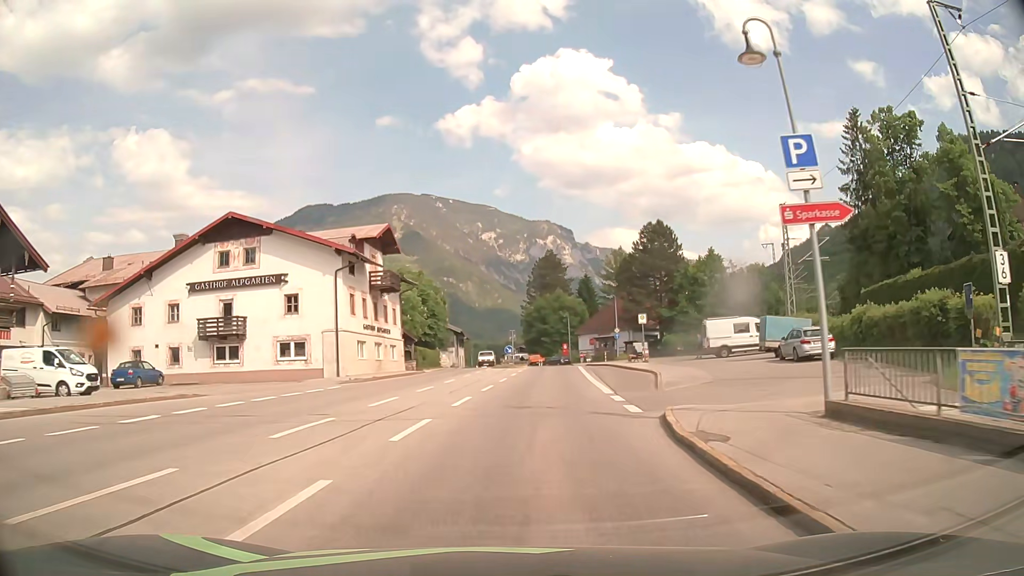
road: primary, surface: asphalt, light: Day
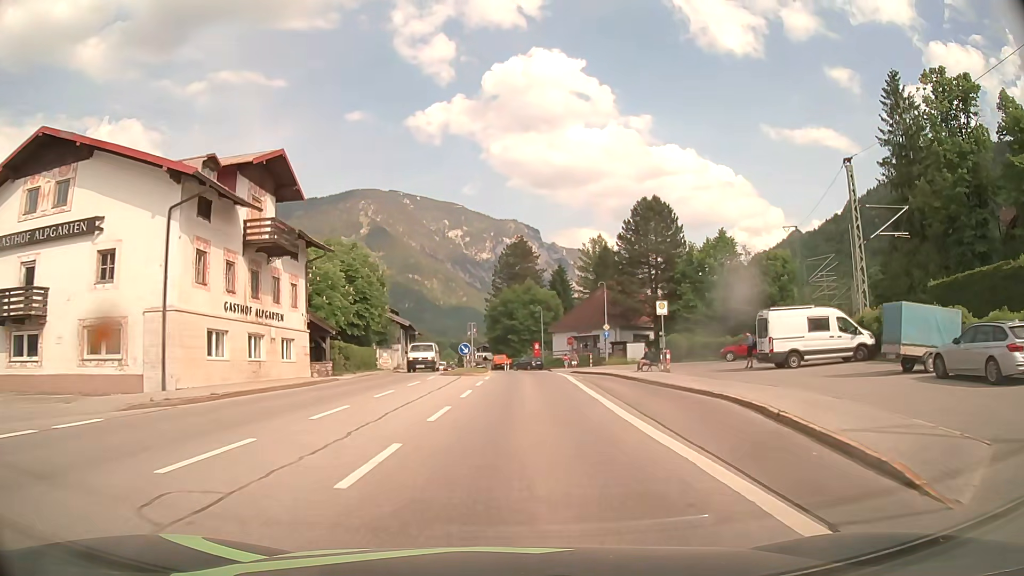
(+0.4, +15.3) m; +3°
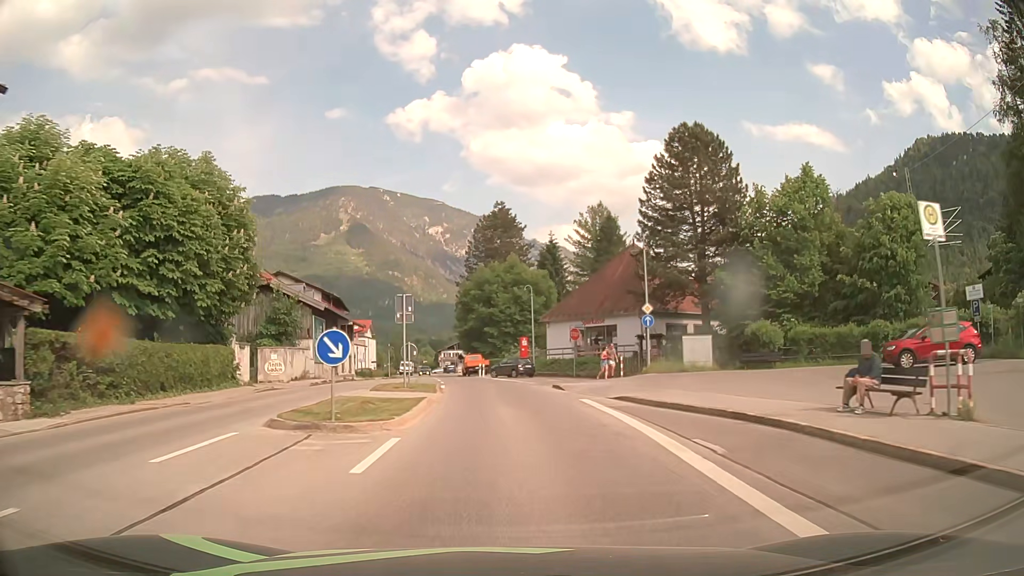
(+0.6, +23.0) m; +2°
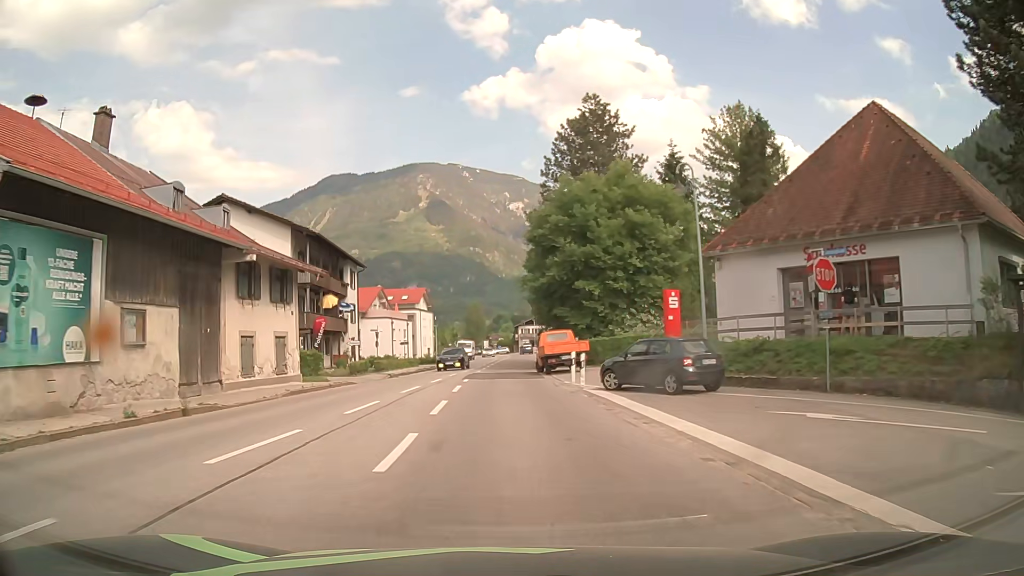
(-1.1, +30.8) m; -7°
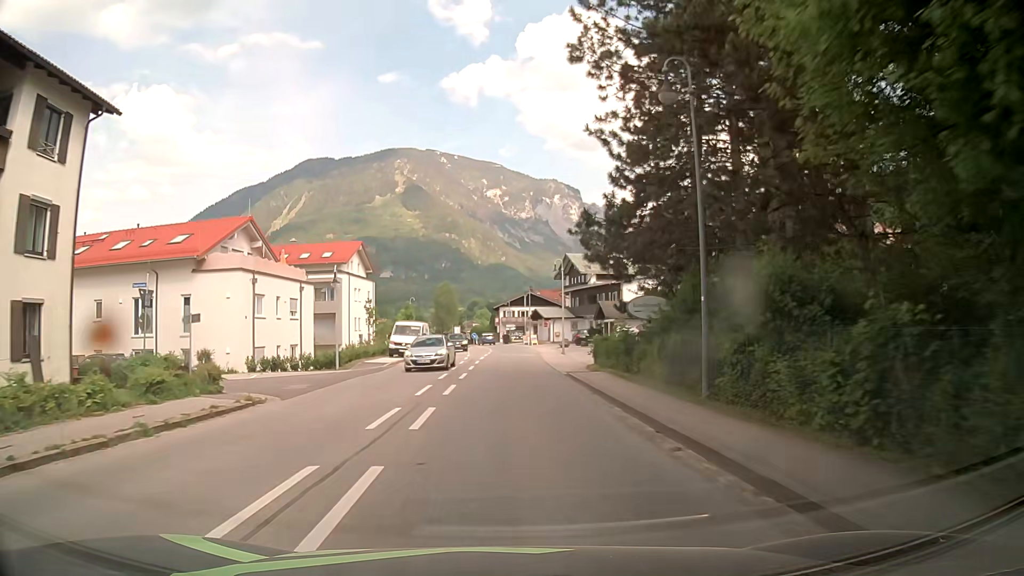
(-0.8, +38.9) m; +1°
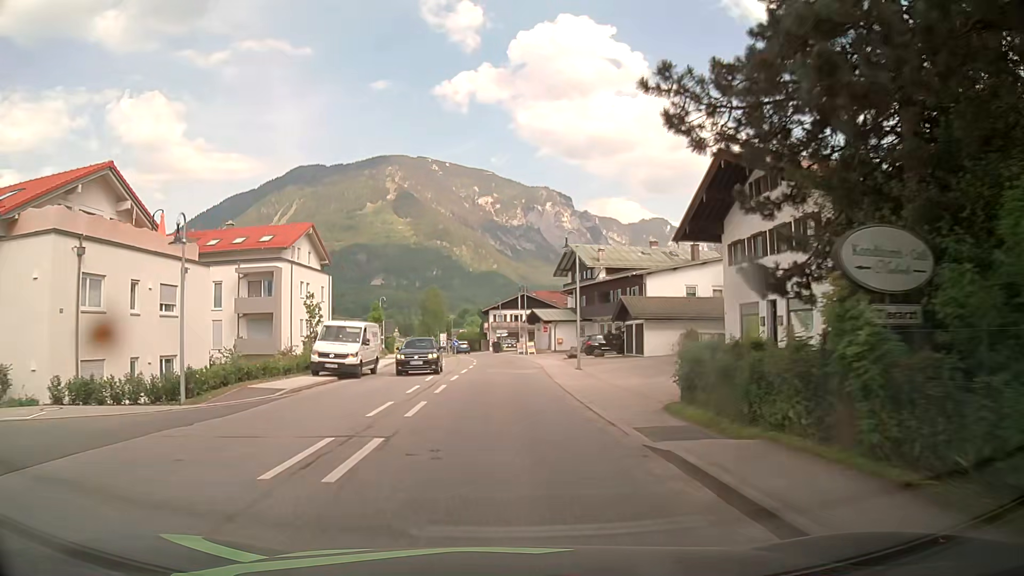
(+0.2, +15.6) m; 0°
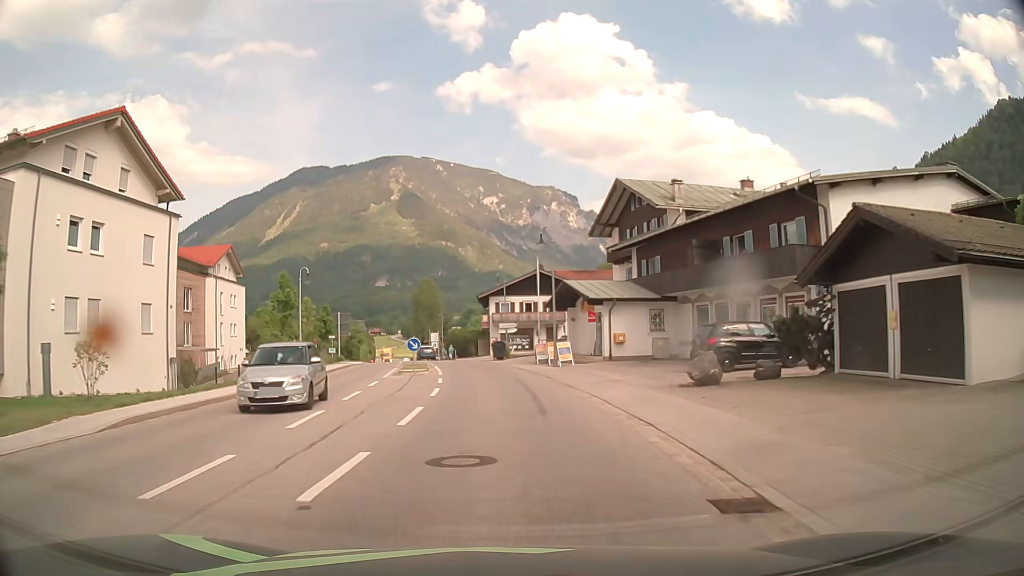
(+0.3, +30.9) m; +1°
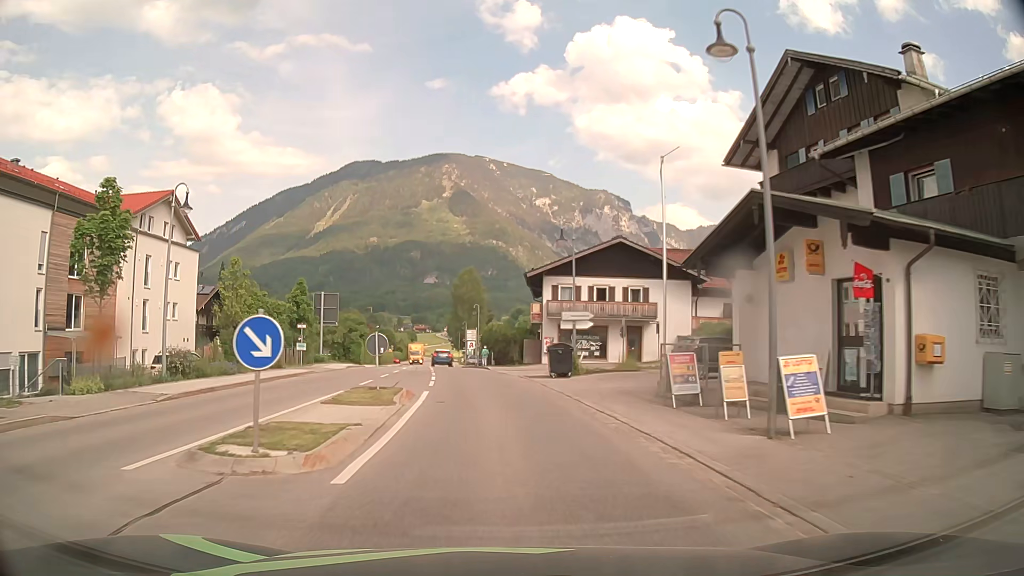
(-0.7, +22.8) m; -4°
(0, +10) (-1, +20) (-2, +30) (-3, +40) (-4, +50) (-5, +60) (-6, +70) (-7, +80) (-8, +90) (-9, +100) m
